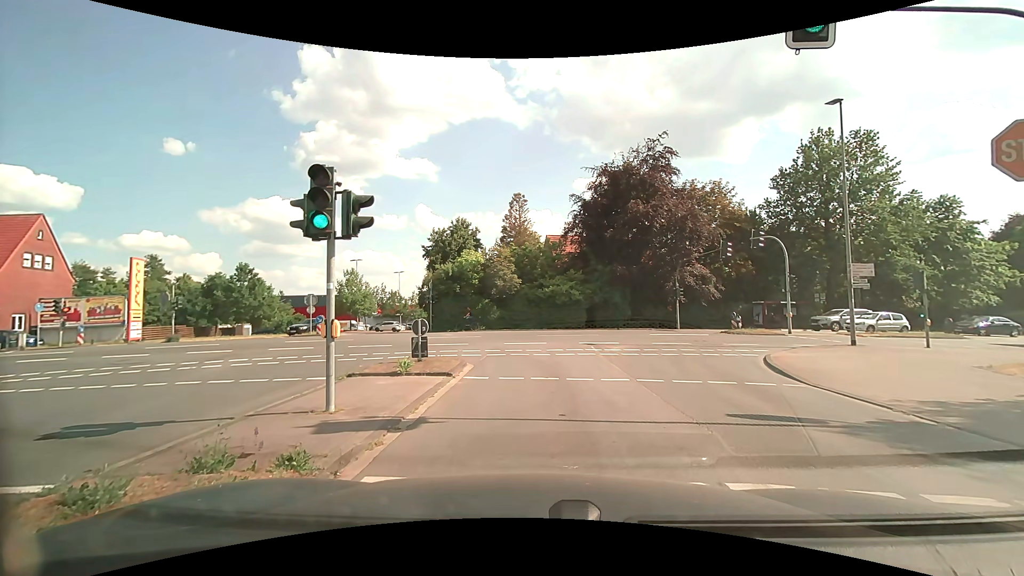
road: tertiary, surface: asphalt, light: Day
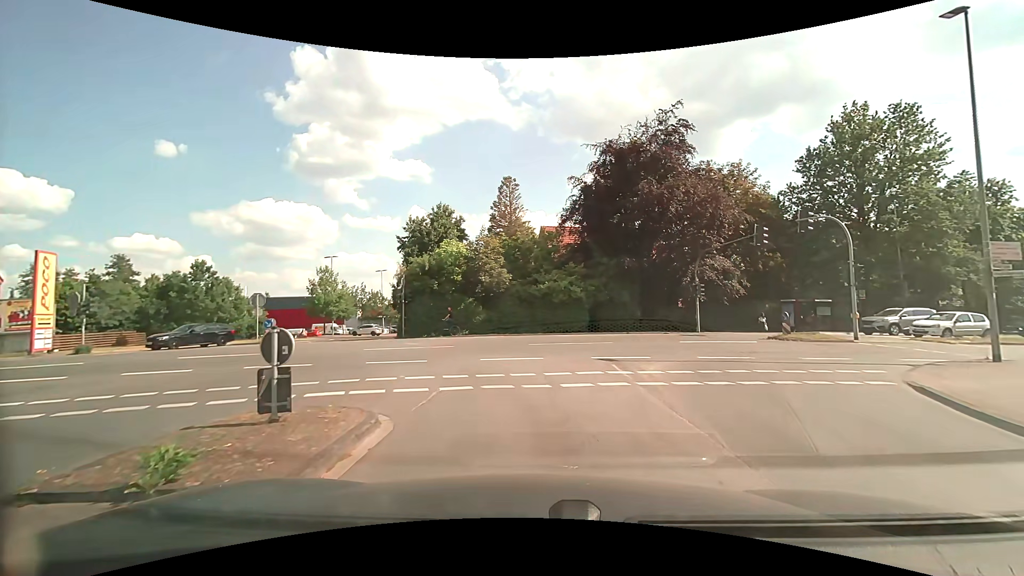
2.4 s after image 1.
(-0.2, +7.0) m; -2°
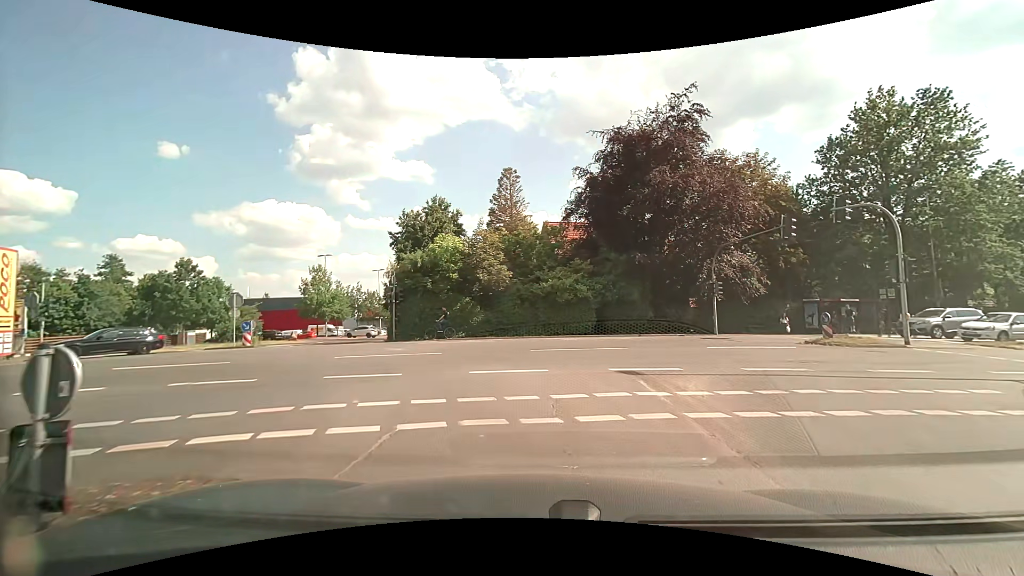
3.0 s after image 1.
(0.0, +2.8) m; 0°
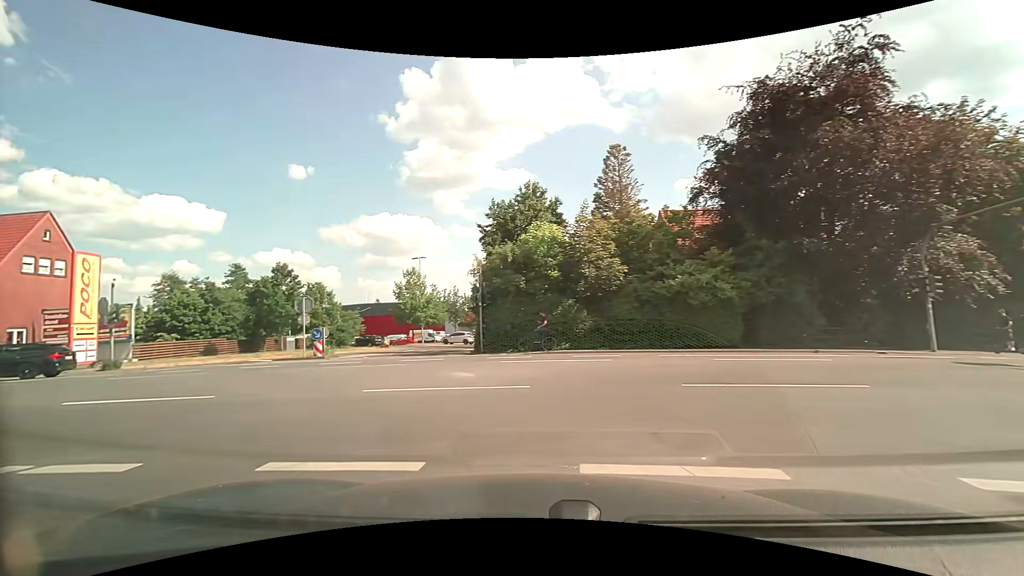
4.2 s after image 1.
(-0.3, +6.3) m; -11°
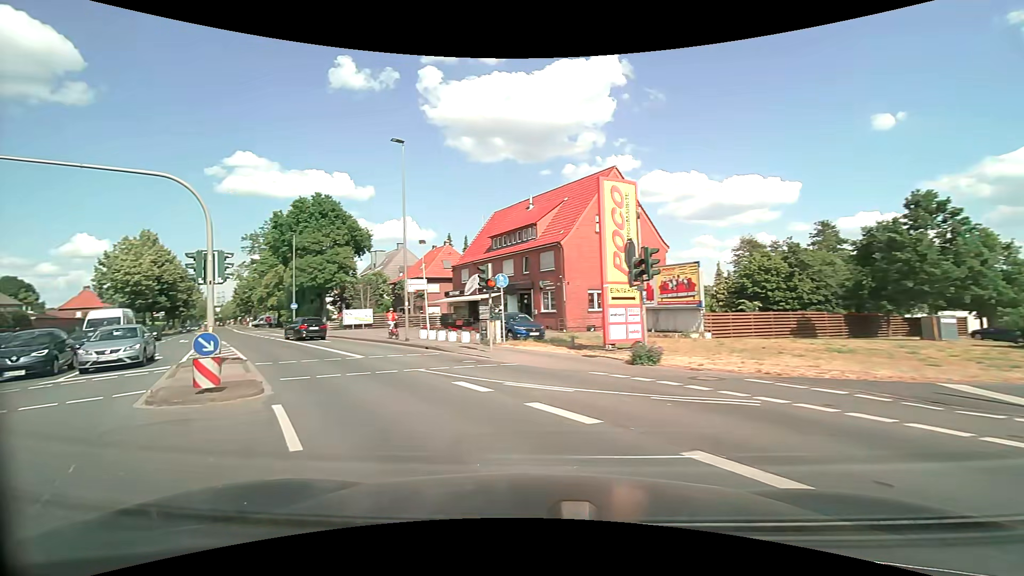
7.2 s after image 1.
(-8.9, +15.4) m; -59°
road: secondary
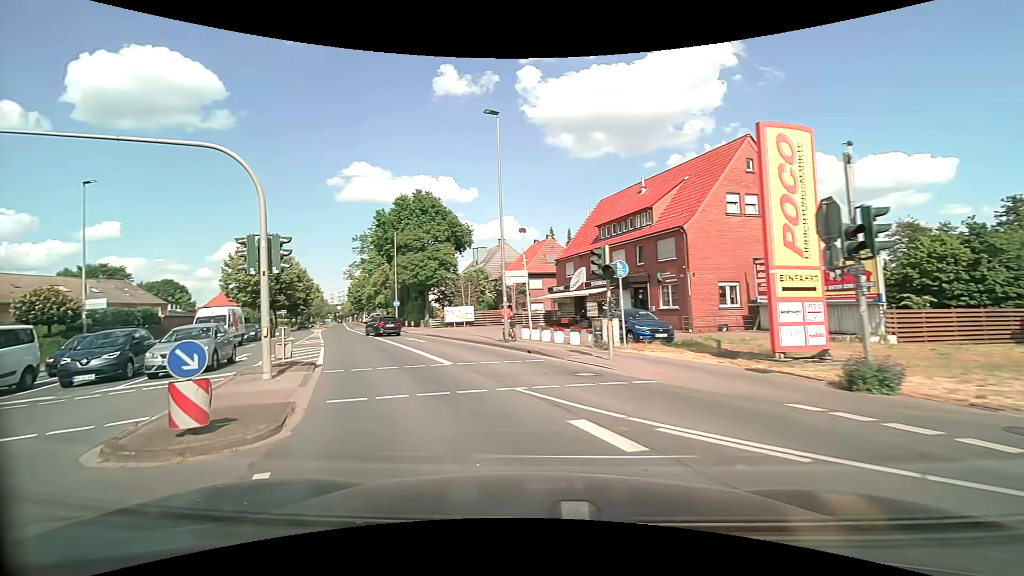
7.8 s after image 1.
(-0.5, +4.0) m; -13°
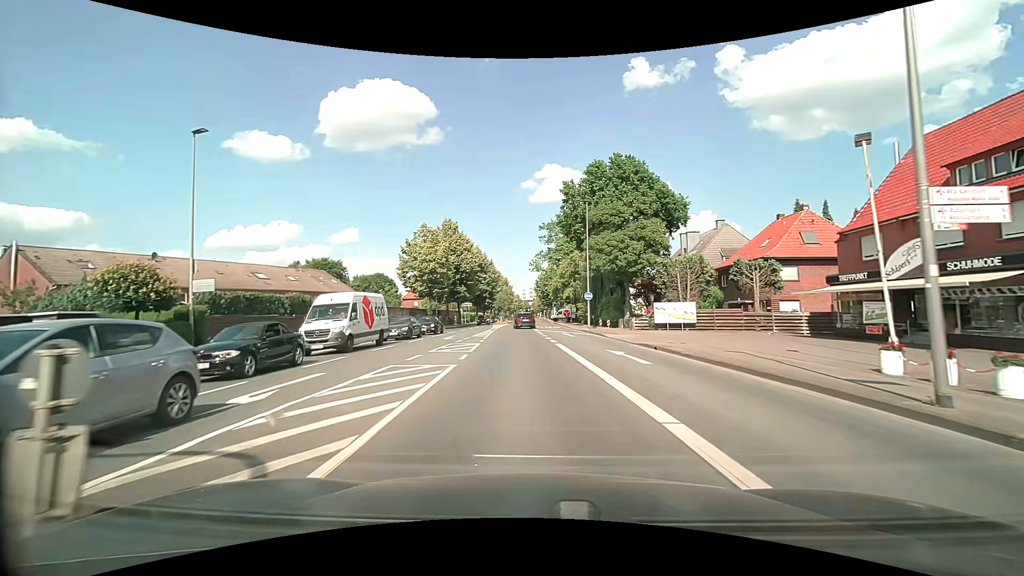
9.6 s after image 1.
(-3.3, +13.2) m; -22°
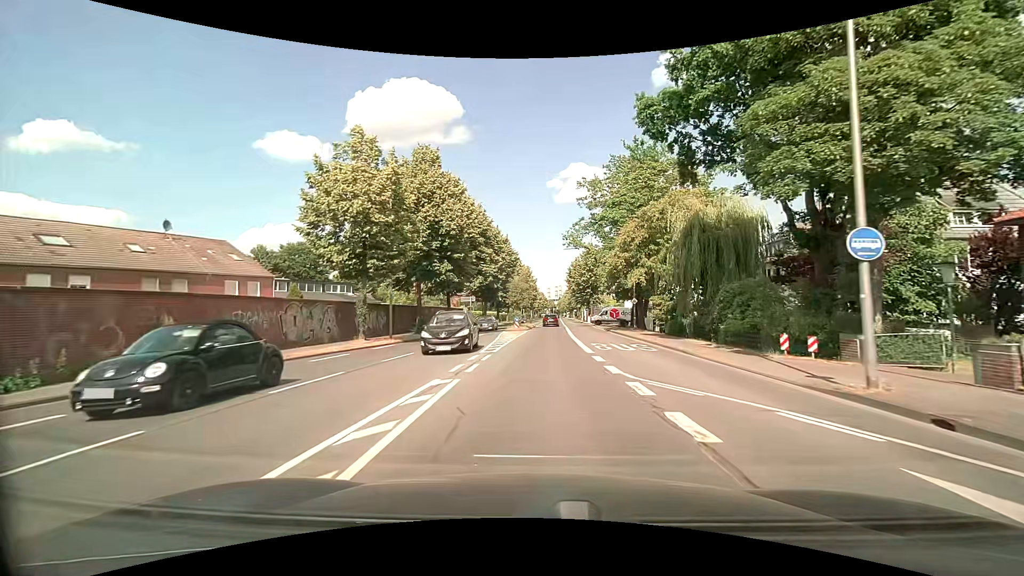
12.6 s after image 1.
(-1.1, +30.3) m; -2°
